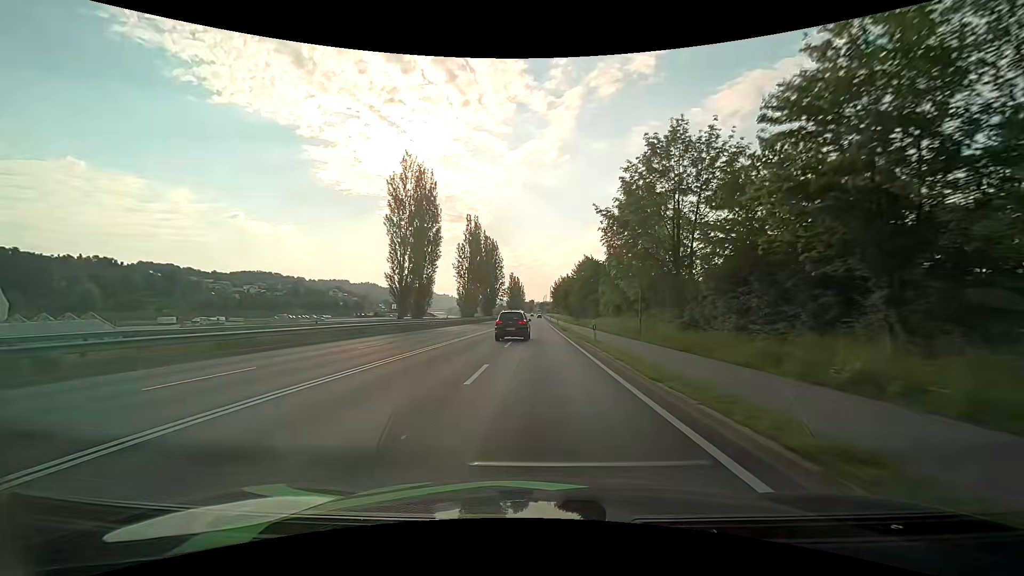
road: primary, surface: asphalt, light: Day
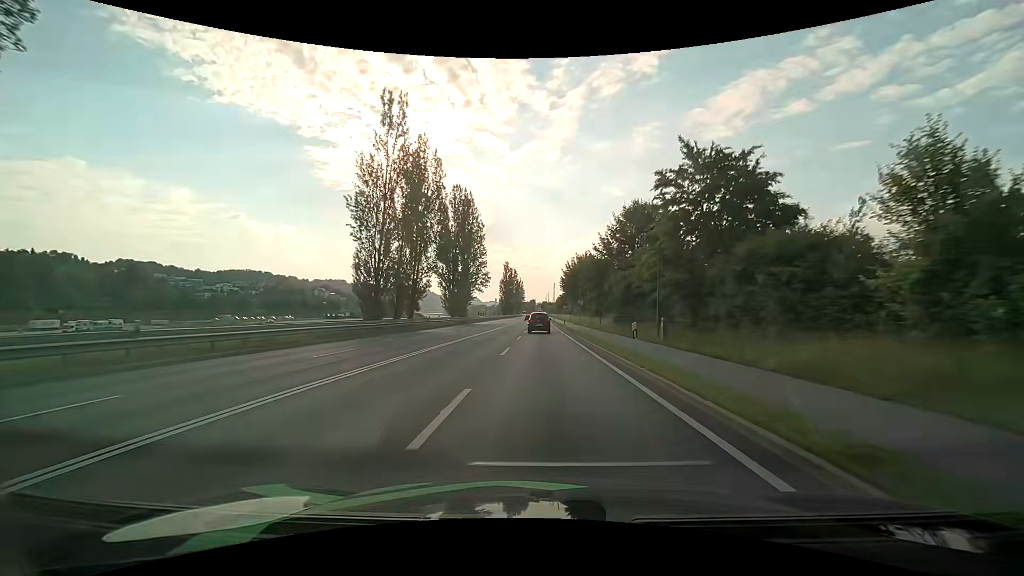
(-0.2, +53.1) m; 0°
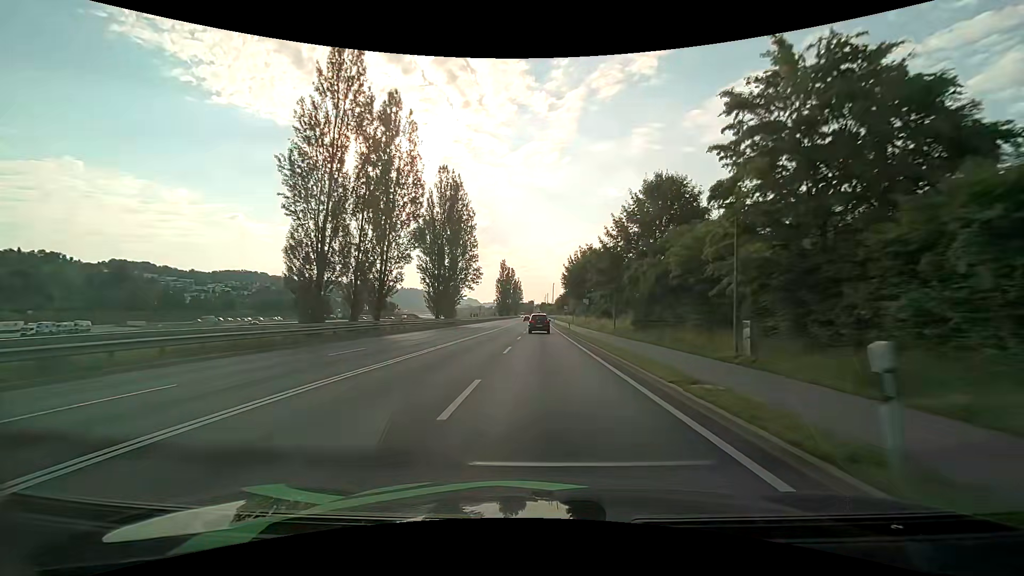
(0.0, +10.6) m; 0°
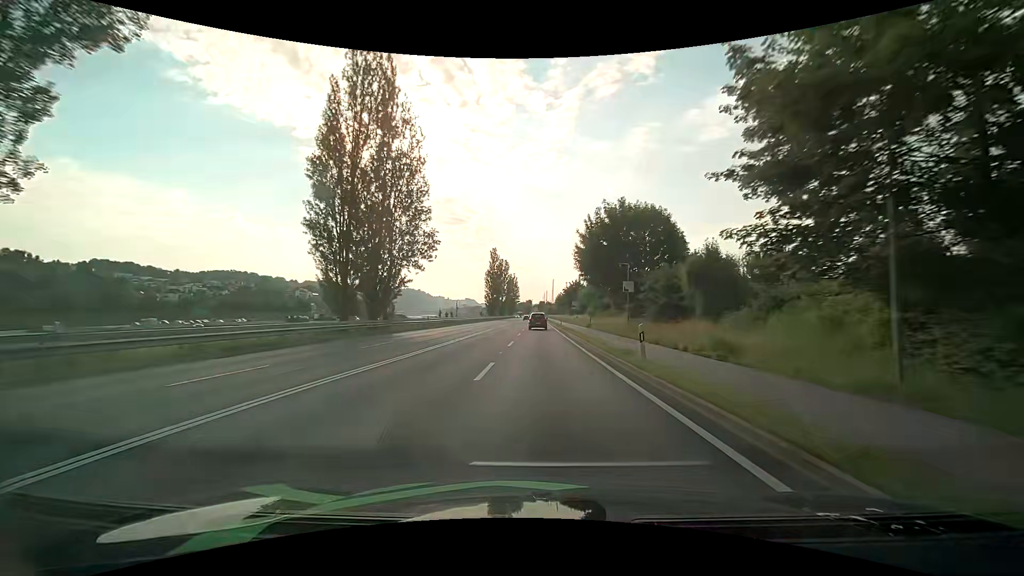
(0.0, +32.2) m; 0°
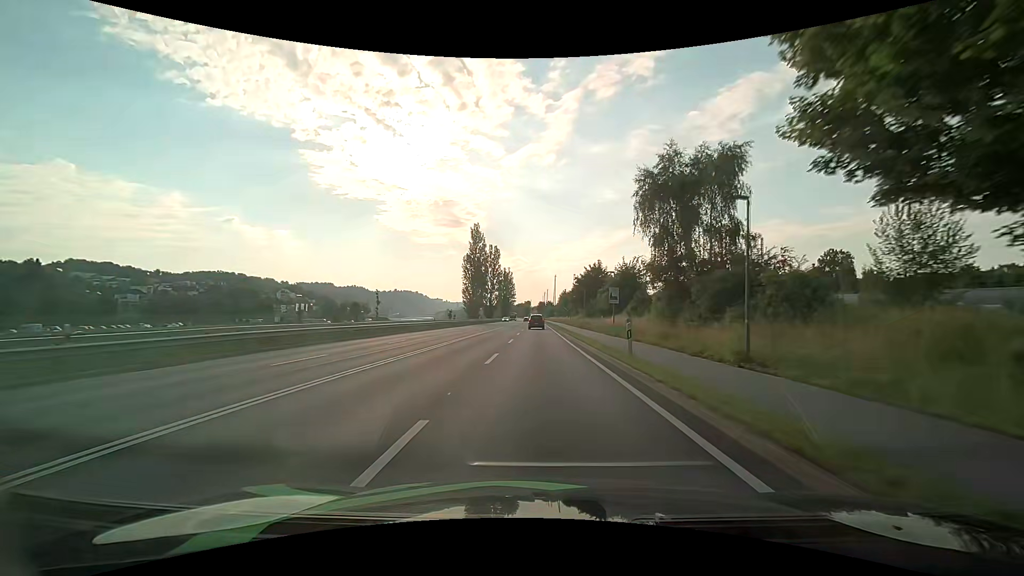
(+0.2, +43.7) m; 0°
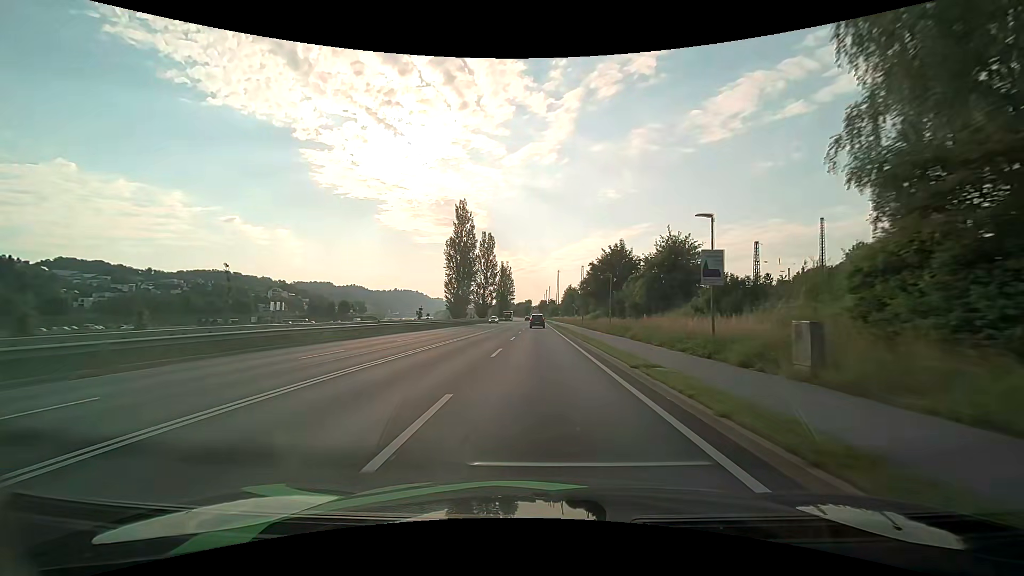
(-0.1, +22.1) m; 0°
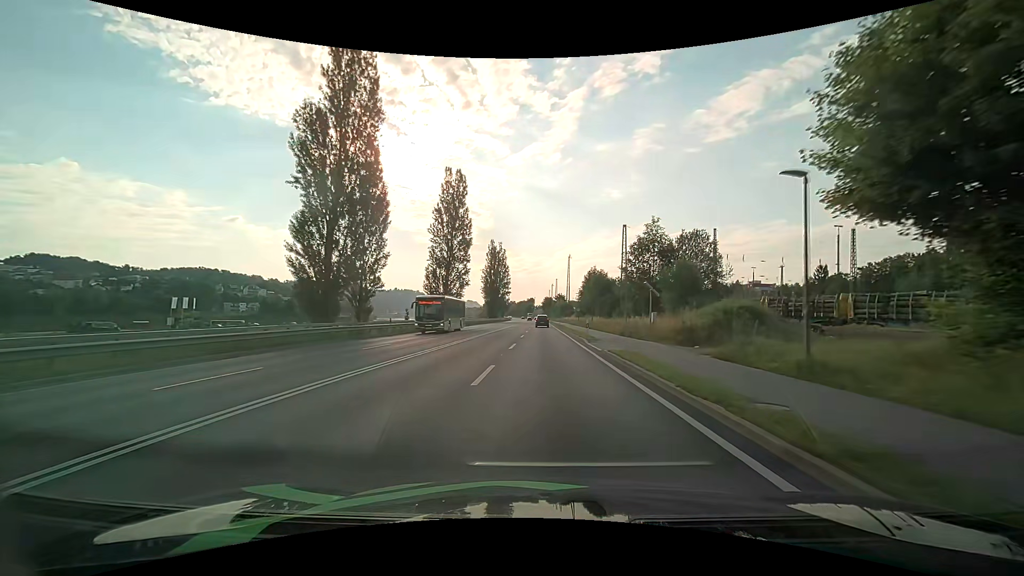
(-0.2, +54.9) m; 0°
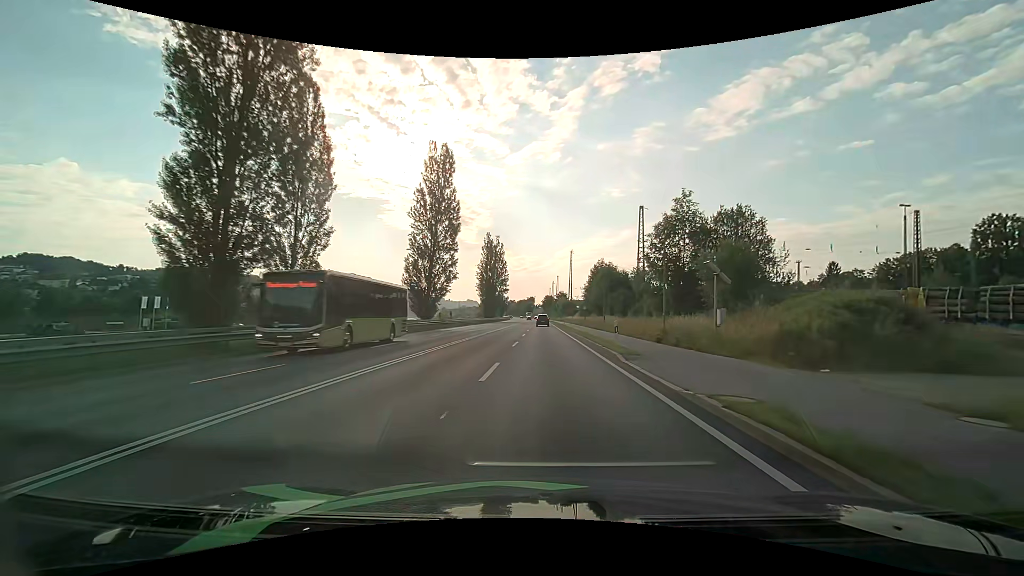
(0.0, +10.9) m; 0°
(0, +10) (0, +20) (0, +30) (0, +40) (0, +50) (+1, +60) (+1, +70) (+1, +80) (+1, +90) (+1, +100) m
